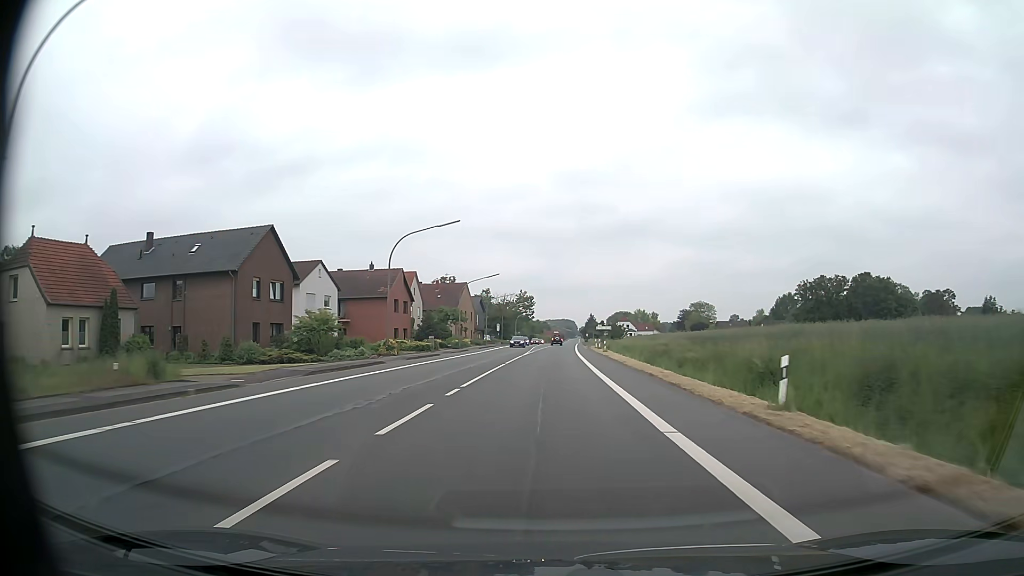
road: primary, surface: asphalt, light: Day
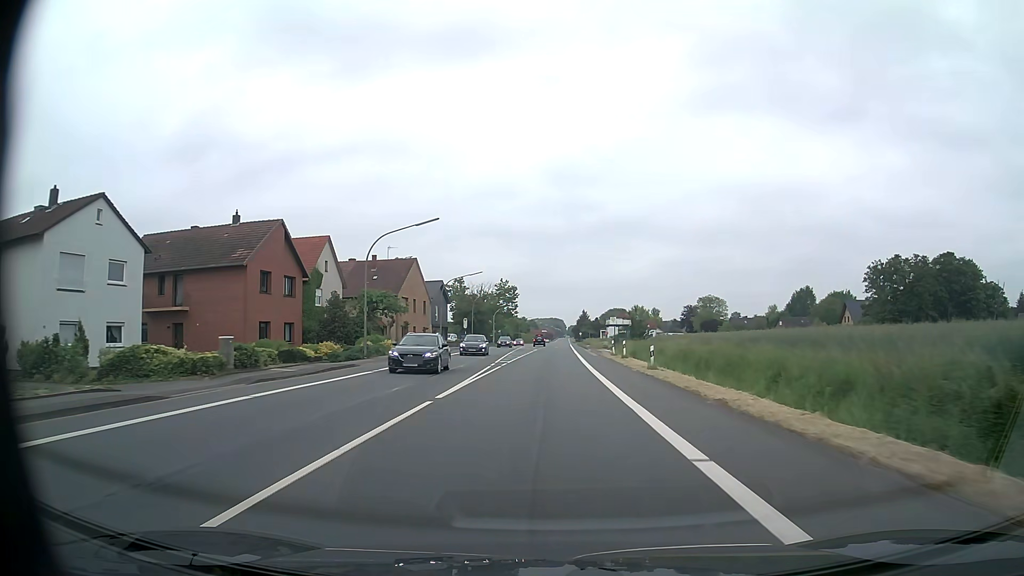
(+0.3, +33.8) m; +1°
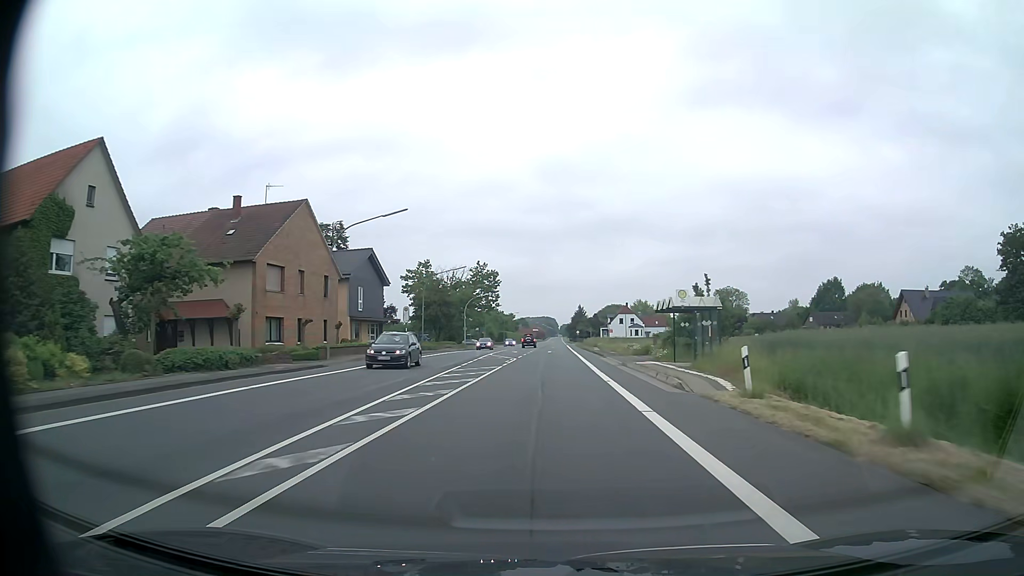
(+0.2, +33.9) m; +1°
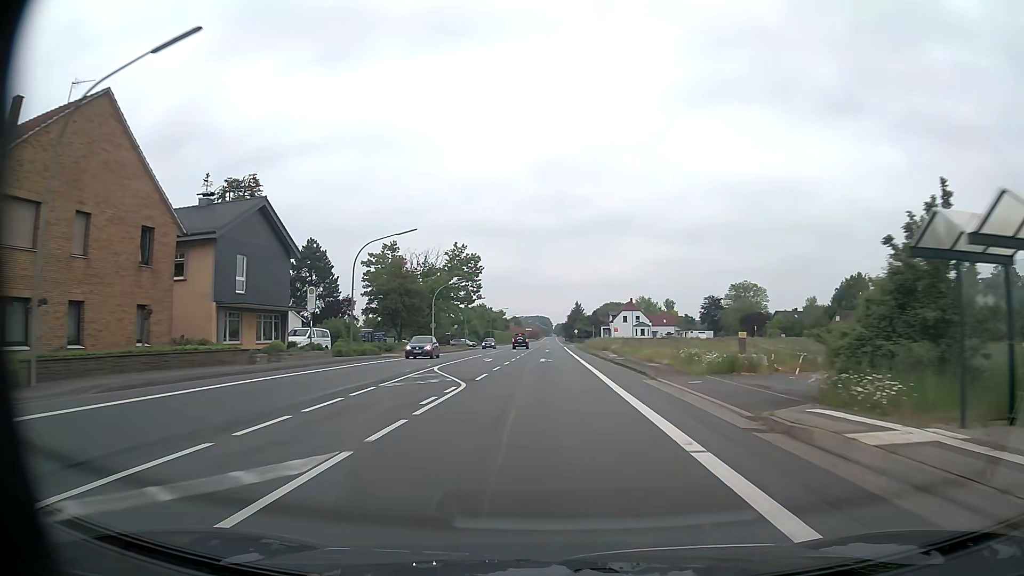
(+0.1, +22.6) m; 0°
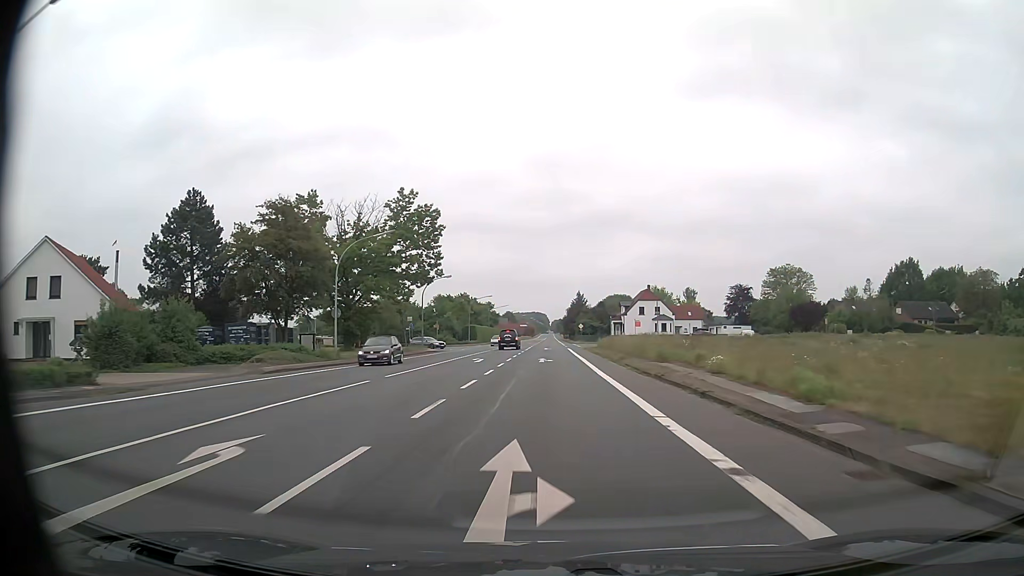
(+0.1, +34.0) m; 0°
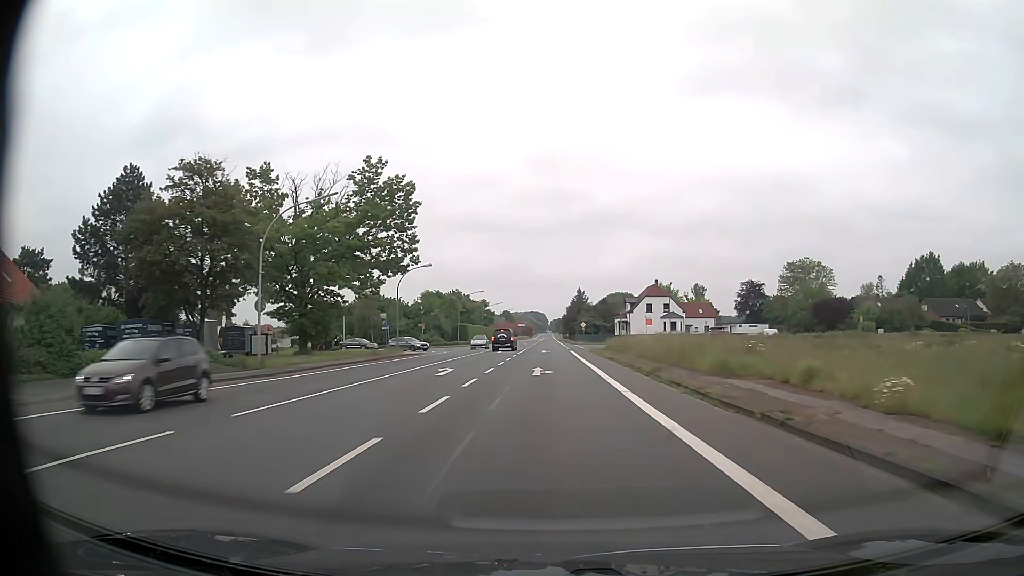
(0.0, +11.3) m; 0°
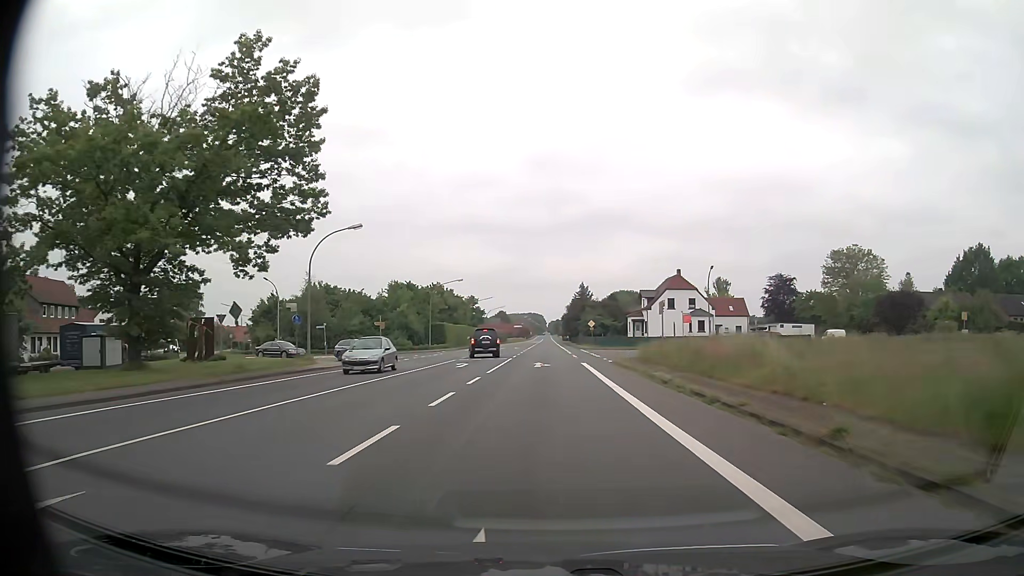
(0.0, +22.7) m; 0°
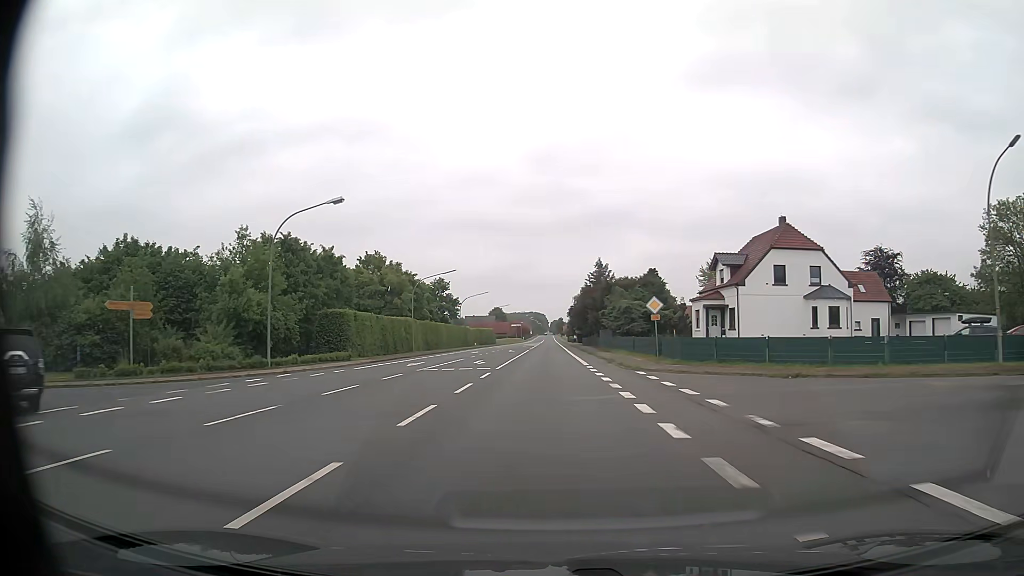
(+0.1, +45.3) m; 0°
(0, +10) (0, +20) (0, +30) (0, +40) (0, +50) (0, +60) (0, +70) (-1, +80) (-1, +90) (-1, +100) m
